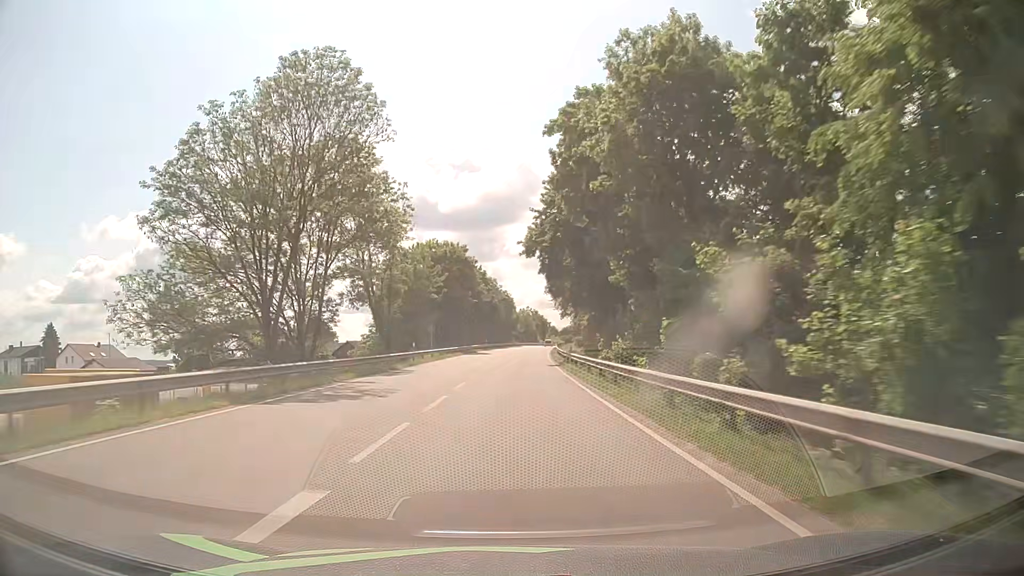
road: primary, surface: asphalt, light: Day
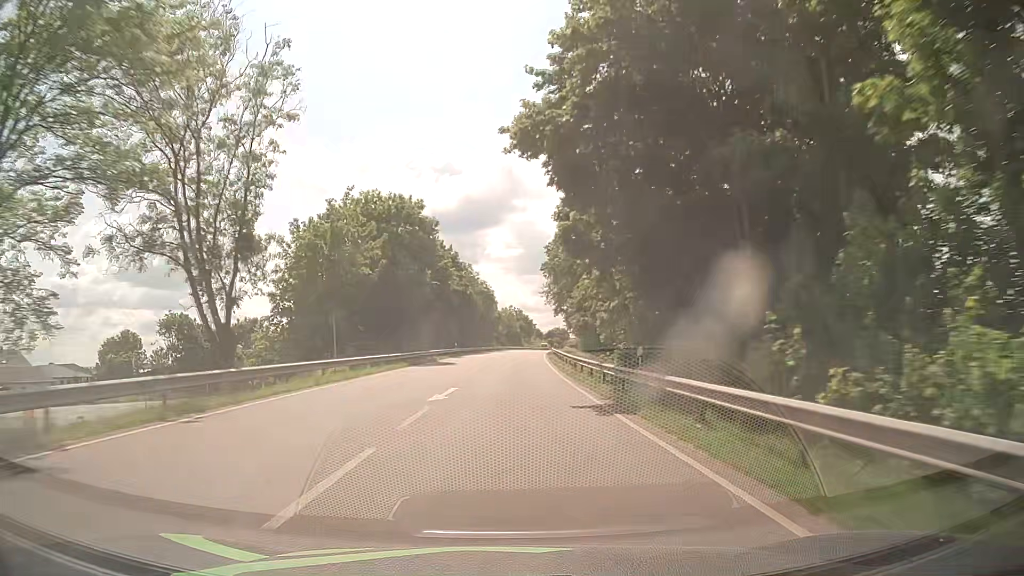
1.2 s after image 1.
(+0.2, +27.0) m; +1°
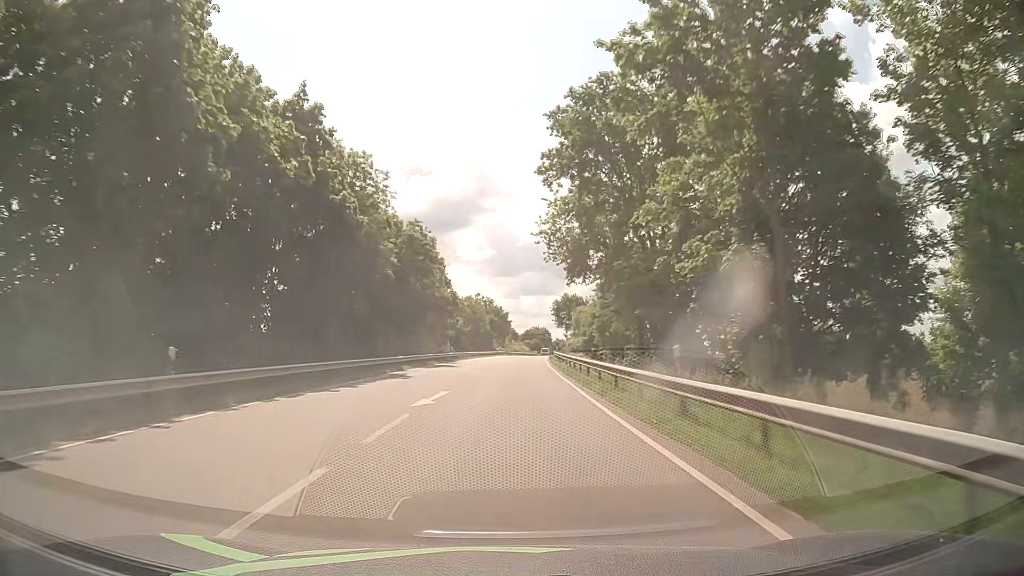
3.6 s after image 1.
(+1.2, +55.6) m; +2°
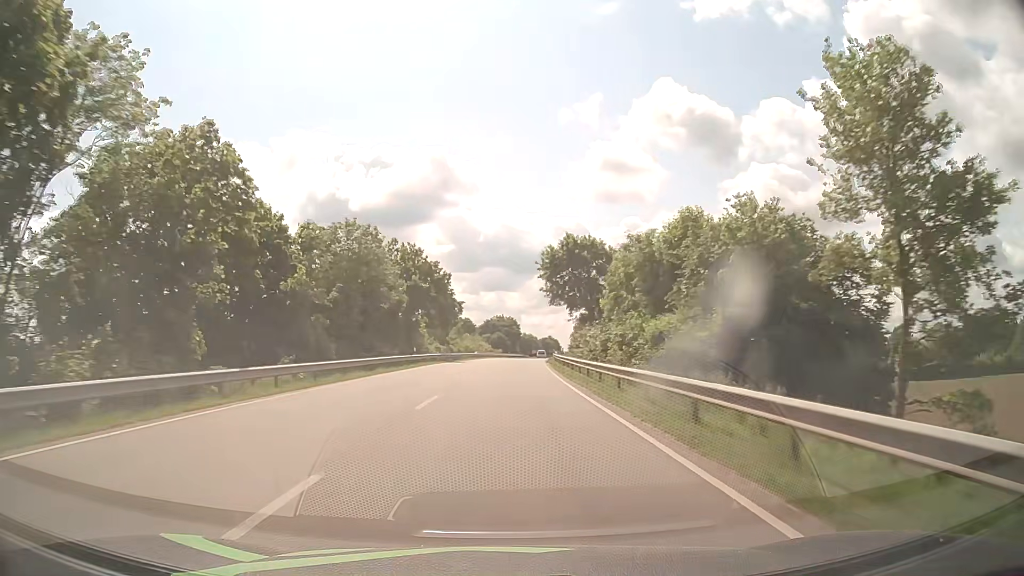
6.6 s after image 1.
(+1.8, +69.1) m; +4°
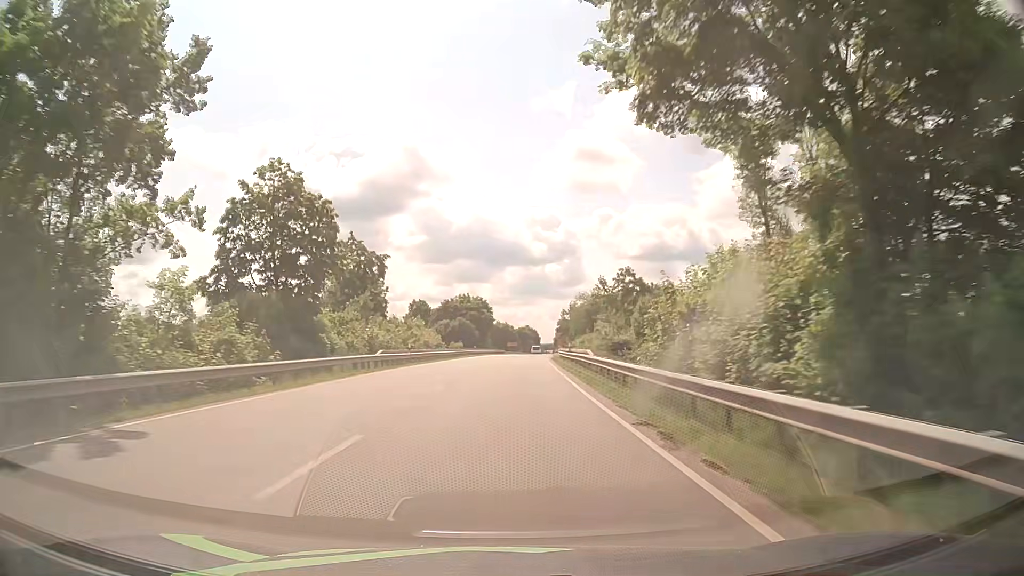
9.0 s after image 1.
(+0.9, +53.2) m; +2°
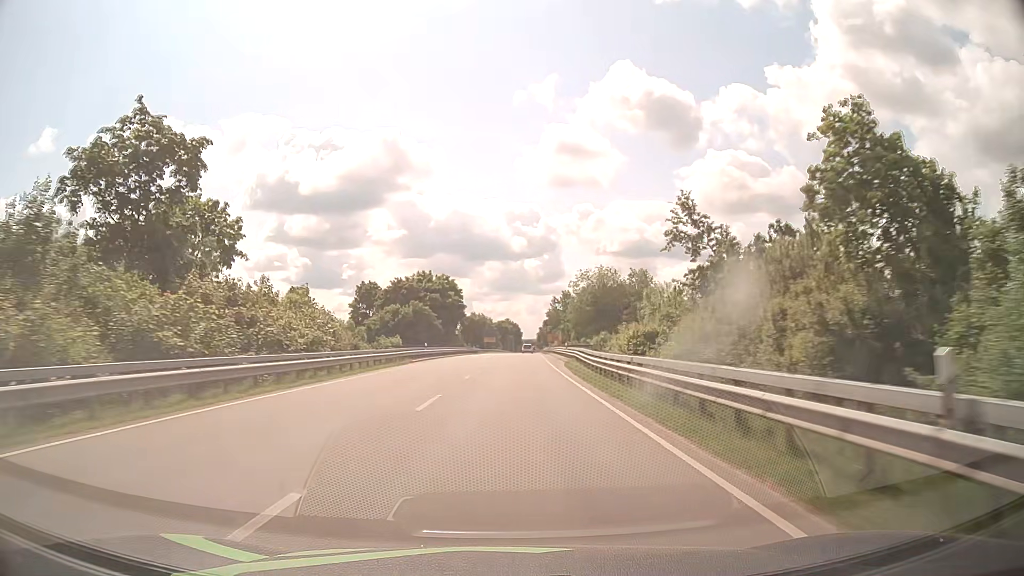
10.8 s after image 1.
(+0.4, +36.9) m; +2°
(0, +10) (0, +20) (0, +30) (+1, +40) (+1, +50) (+1, +60) (+2, +70) (+2, +80) (+2, +90) (+3, +100) m
